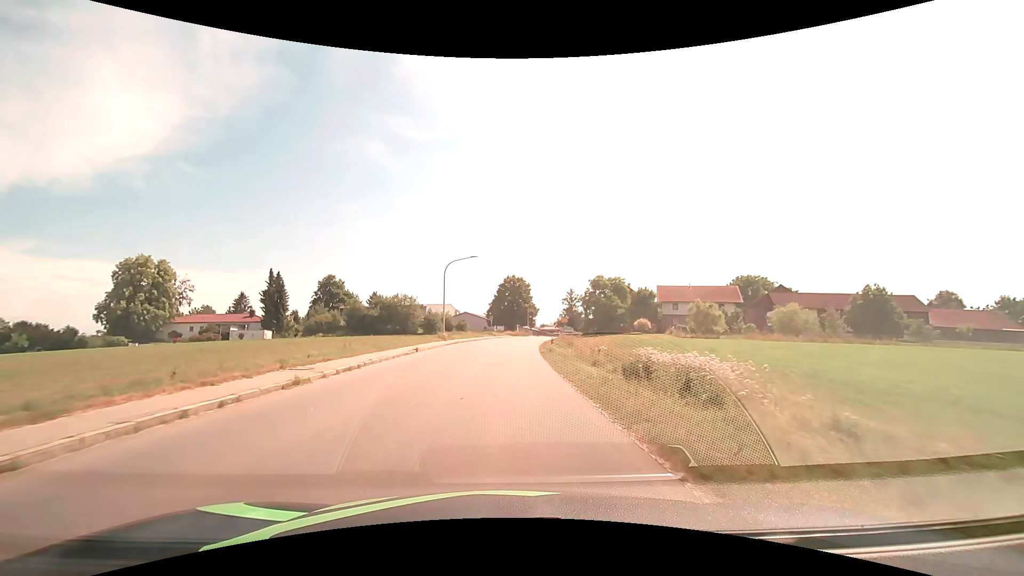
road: tertiary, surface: asphalt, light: Day
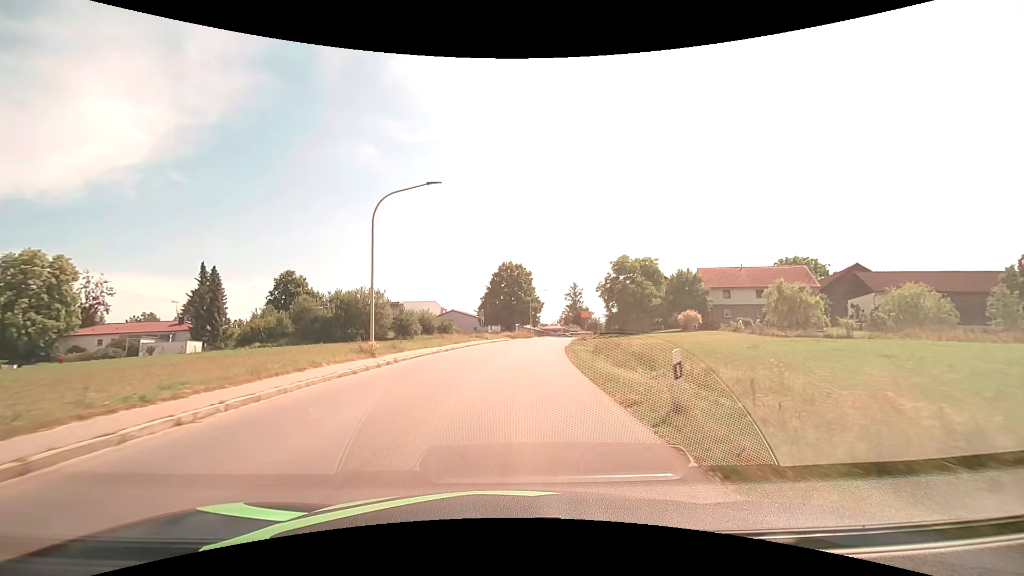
(-0.1, +22.3) m; 0°
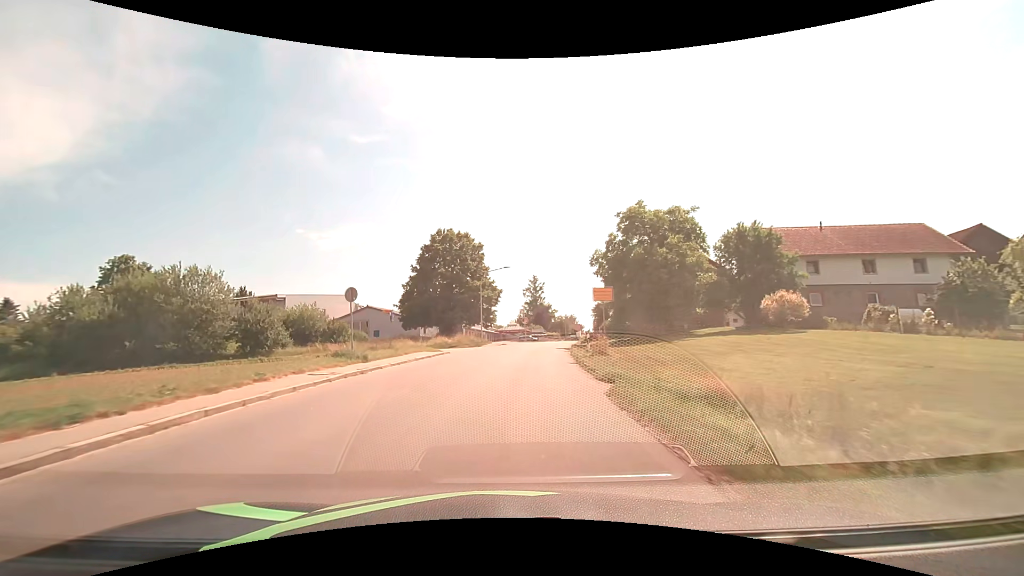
(+1.5, +30.1) m; +5°
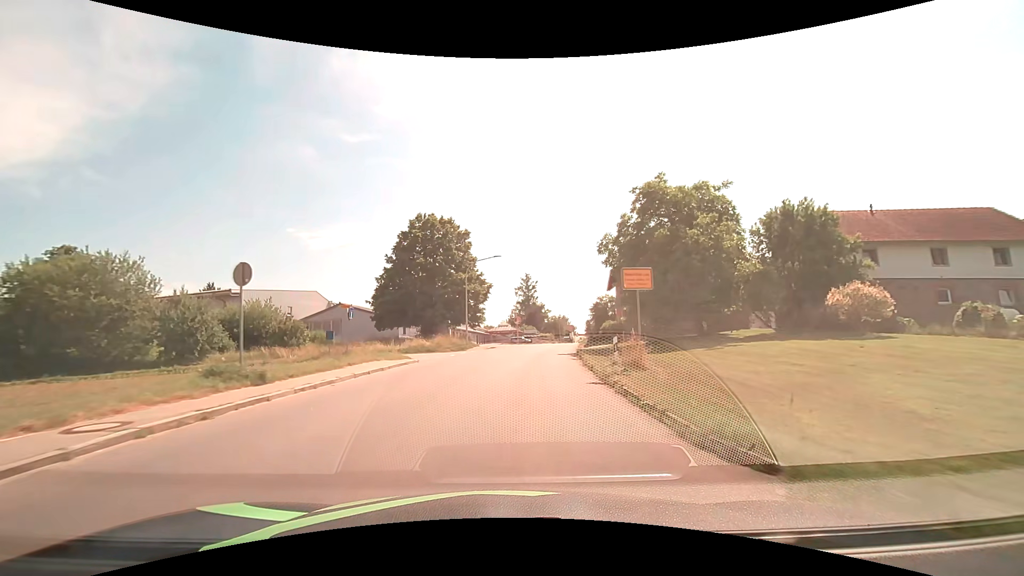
(+0.1, +7.6) m; +1°
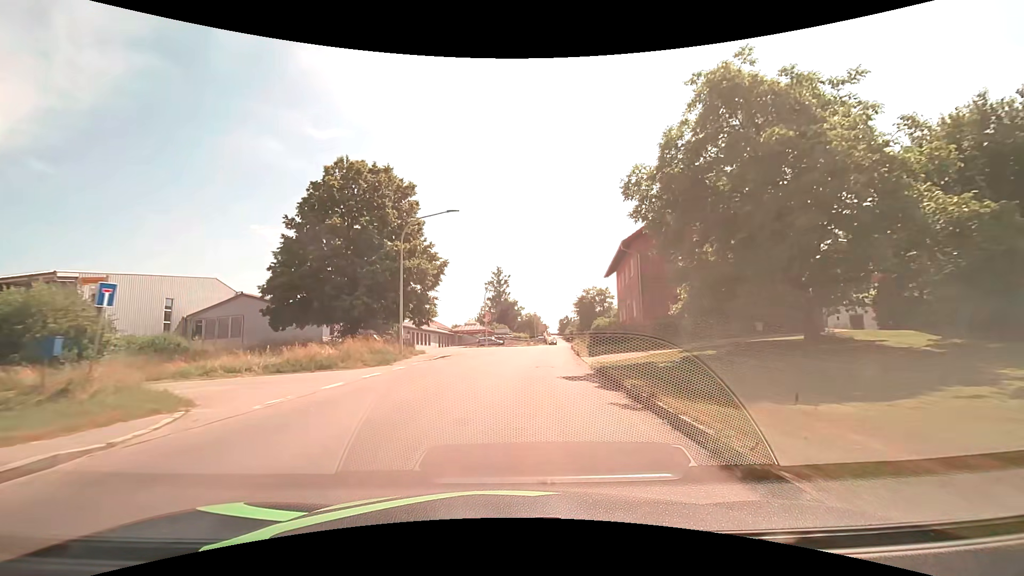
(+0.4, +15.2) m; +3°
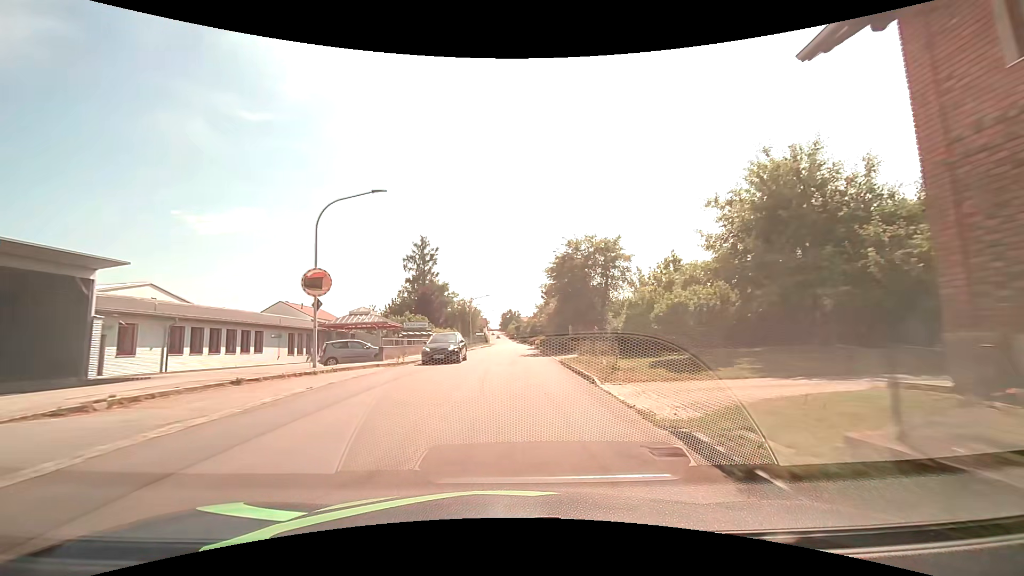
(+2.5, +38.0) m; +7°
